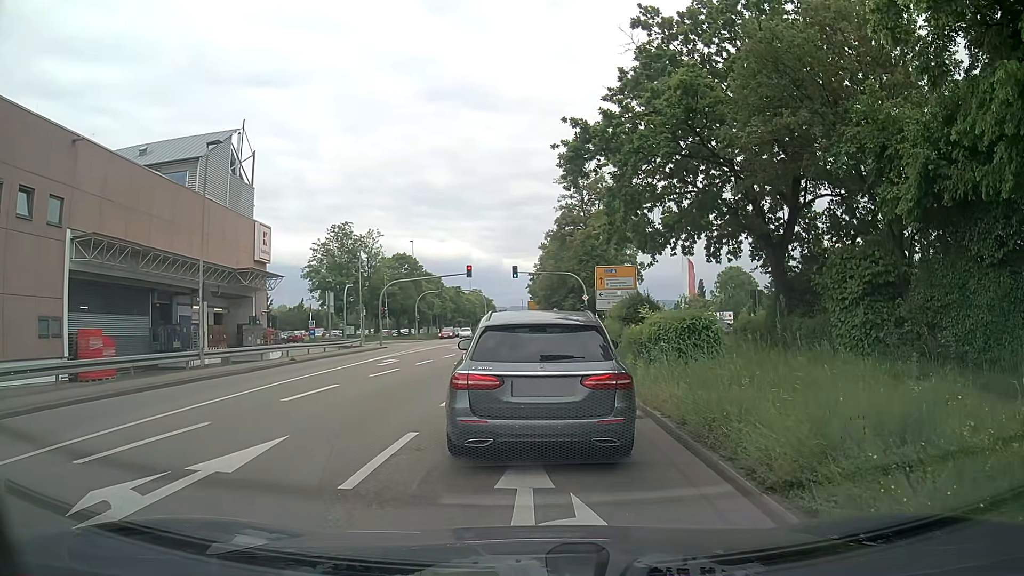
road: primary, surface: asphalt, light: Day
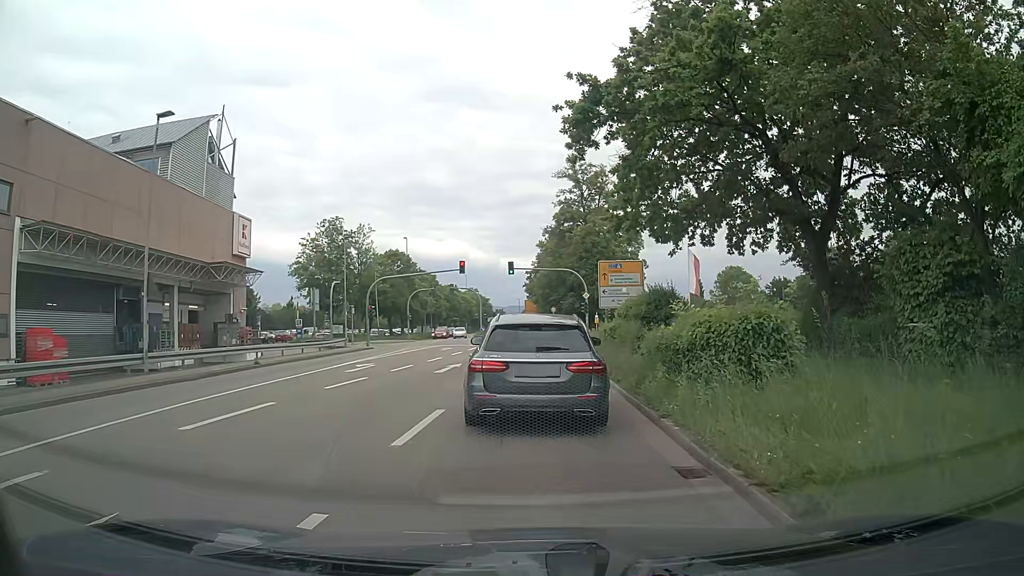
(0.0, +4.0) m; 0°
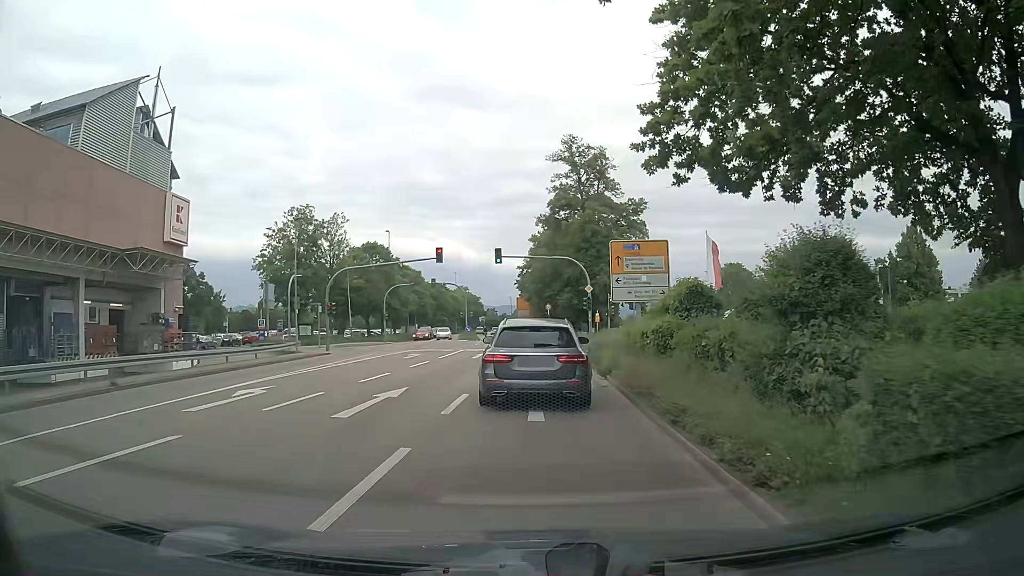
(+0.2, +9.7) m; +2°
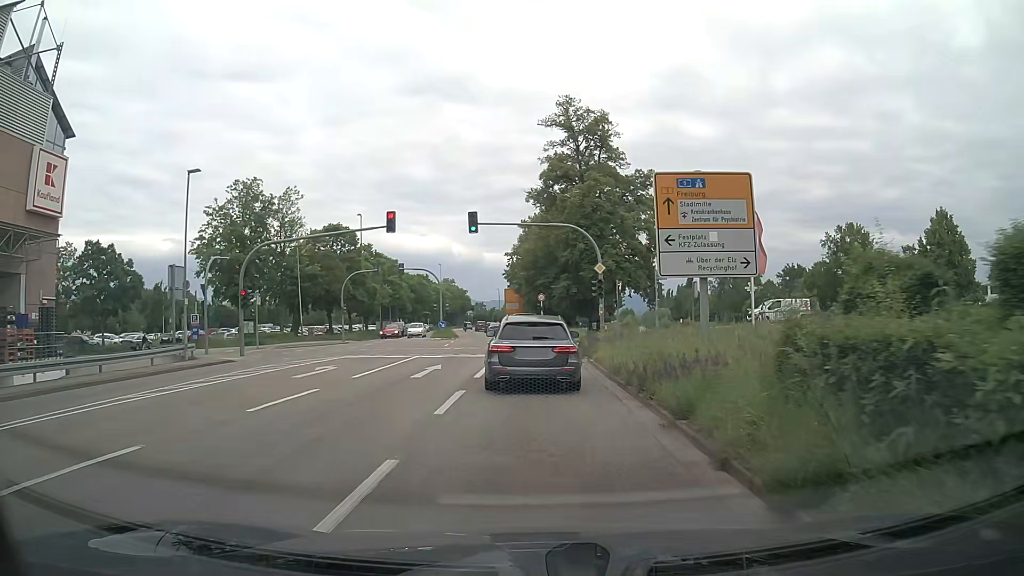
(-0.1, +13.3) m; 0°
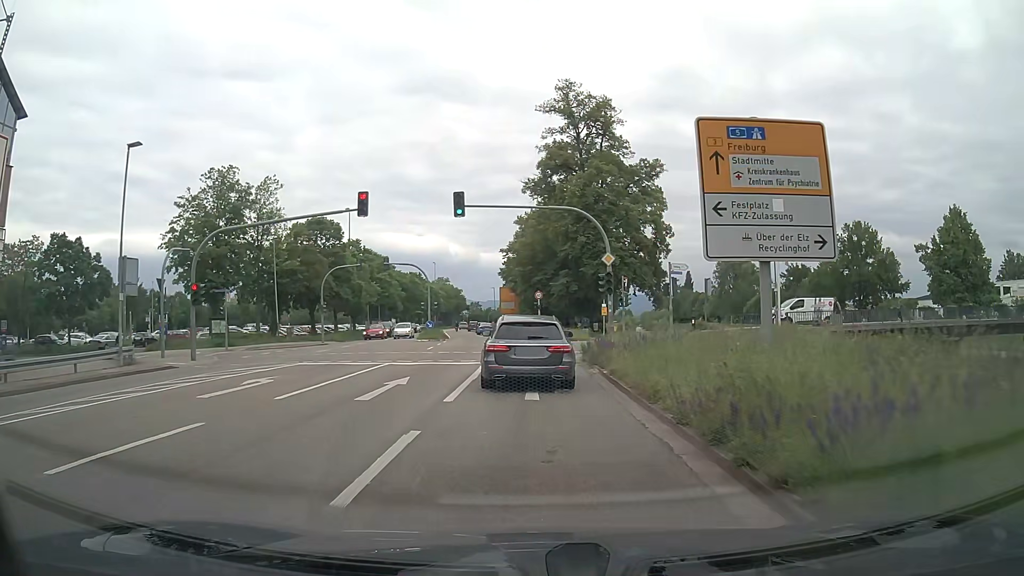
(0.0, +5.0) m; 0°
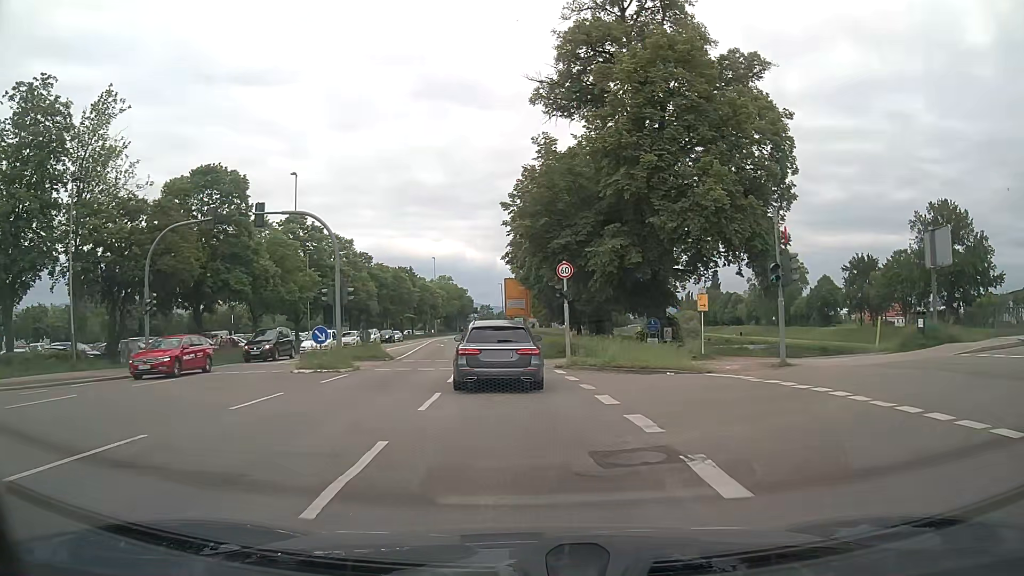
(-0.1, +28.3) m; -1°
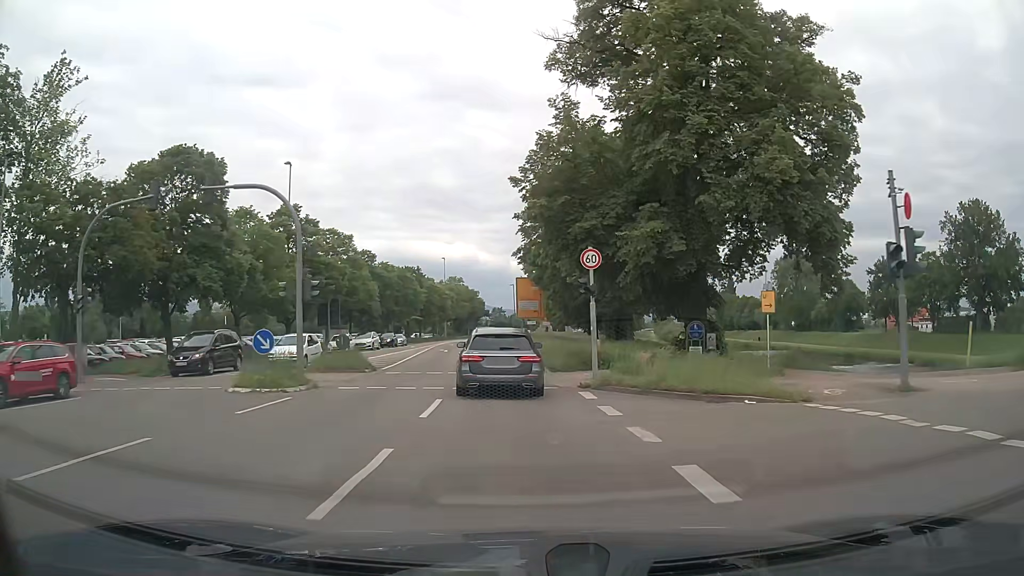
(-0.1, +5.9) m; -1°
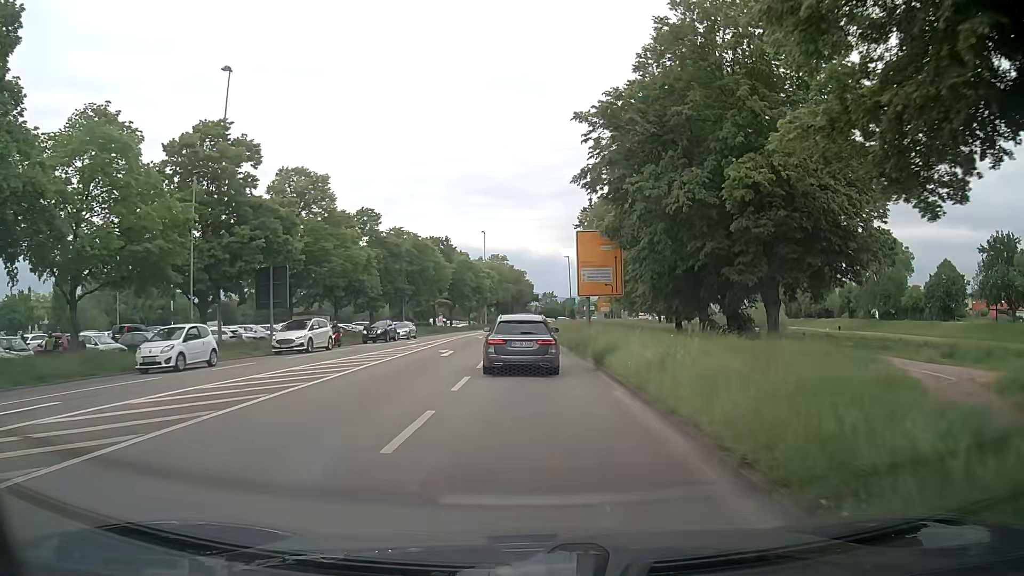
(-1.2, +24.5) m; -5°
(0, +10) (0, +20) (0, +30) (0, +40) (0, +50) (0, +60) (+1, +70) (+2, +80) (+3, +90) (+5, +100) m
